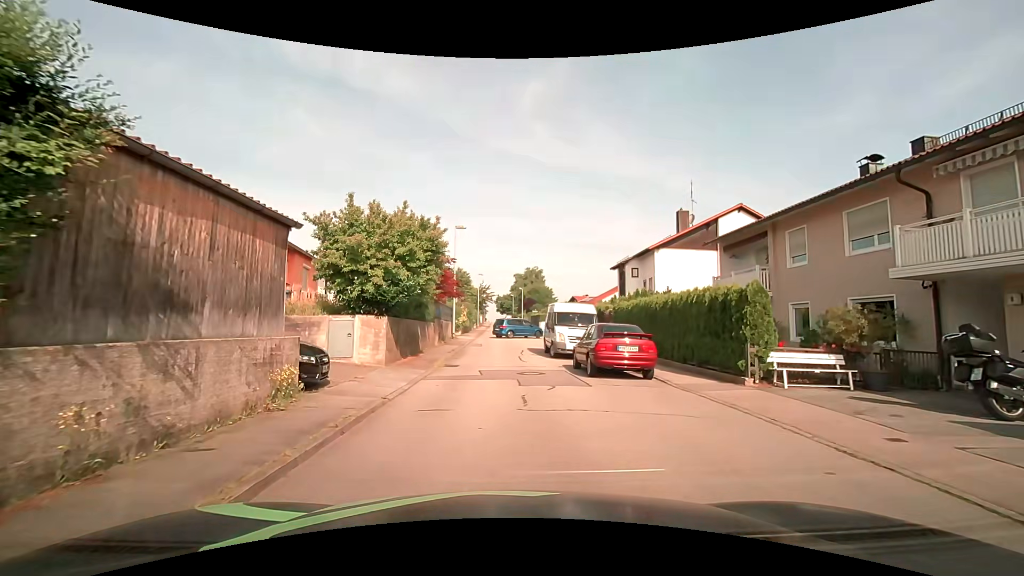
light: Day
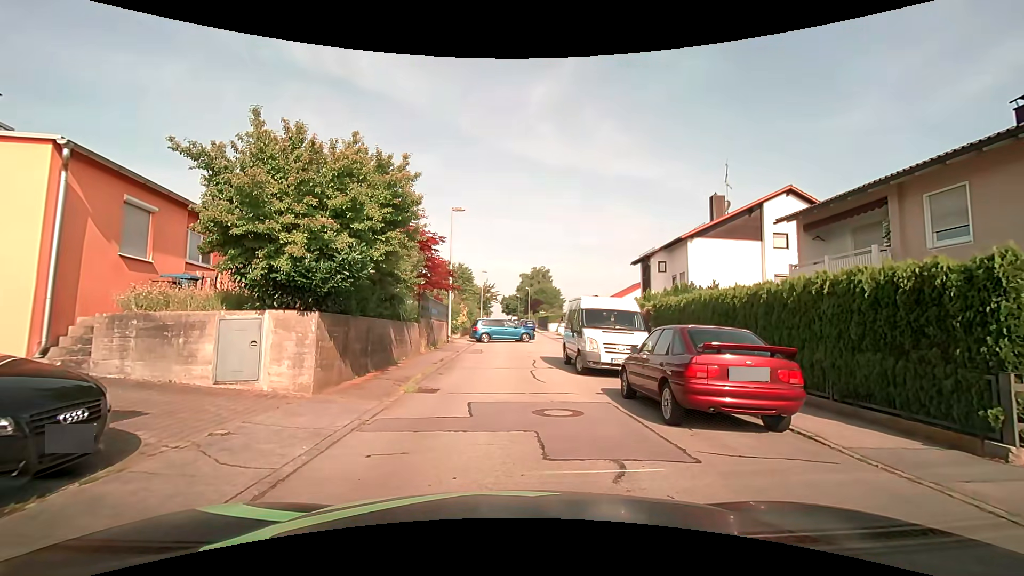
(-0.1, +5.8) m; -1°
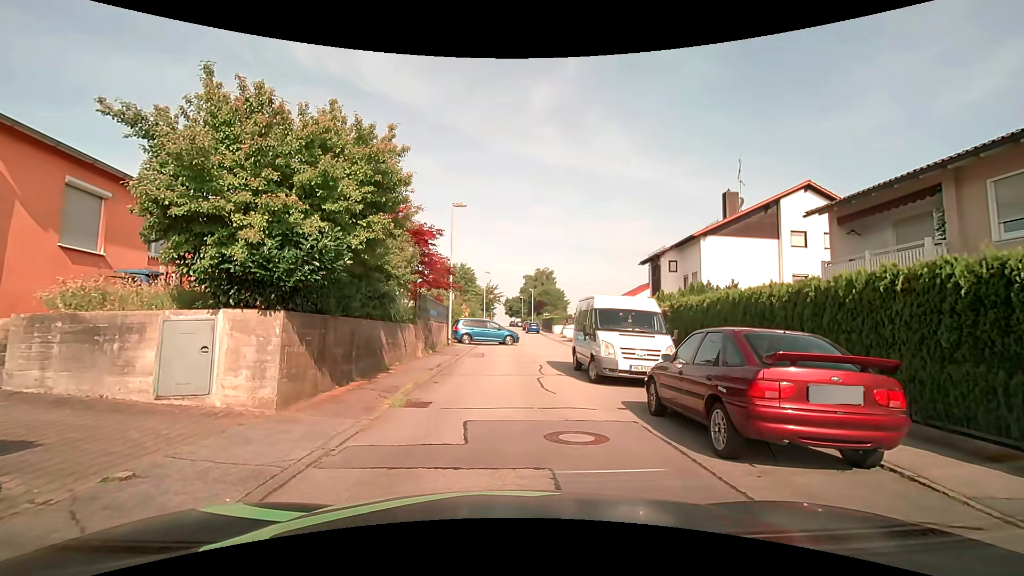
(0.0, +1.6) m; -1°
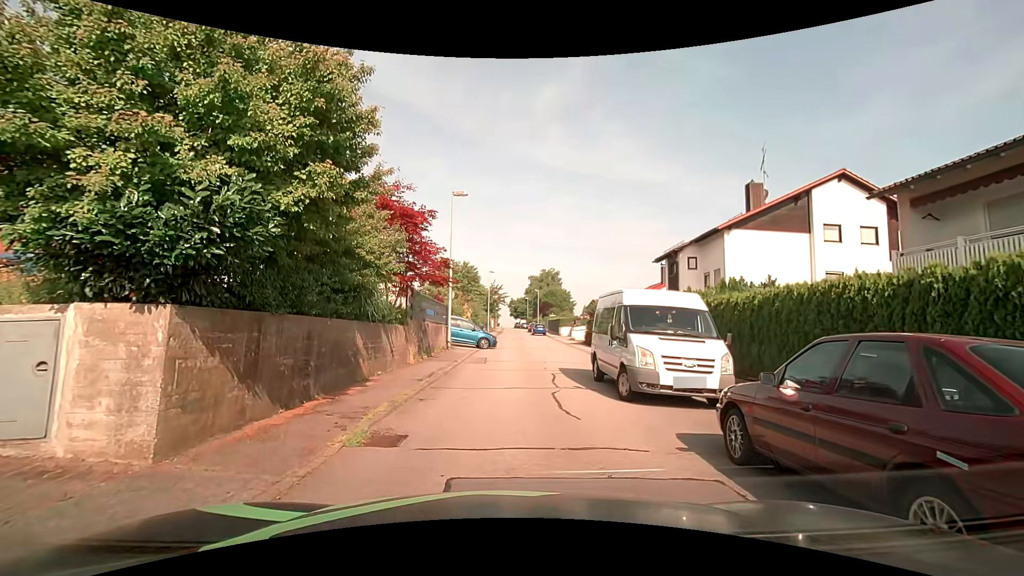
(0.0, +2.8) m; +1°
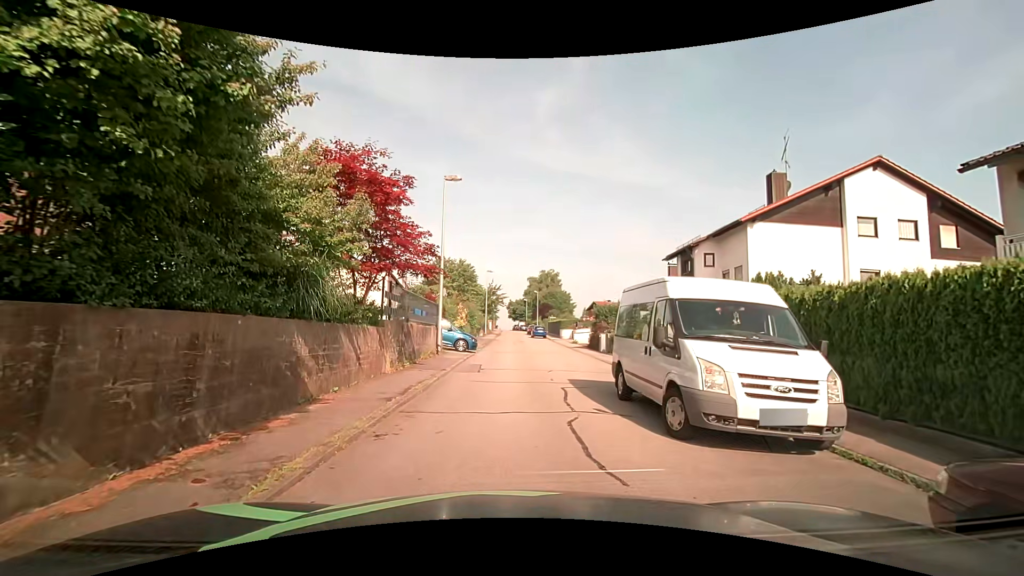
(-0.1, +3.1) m; -1°
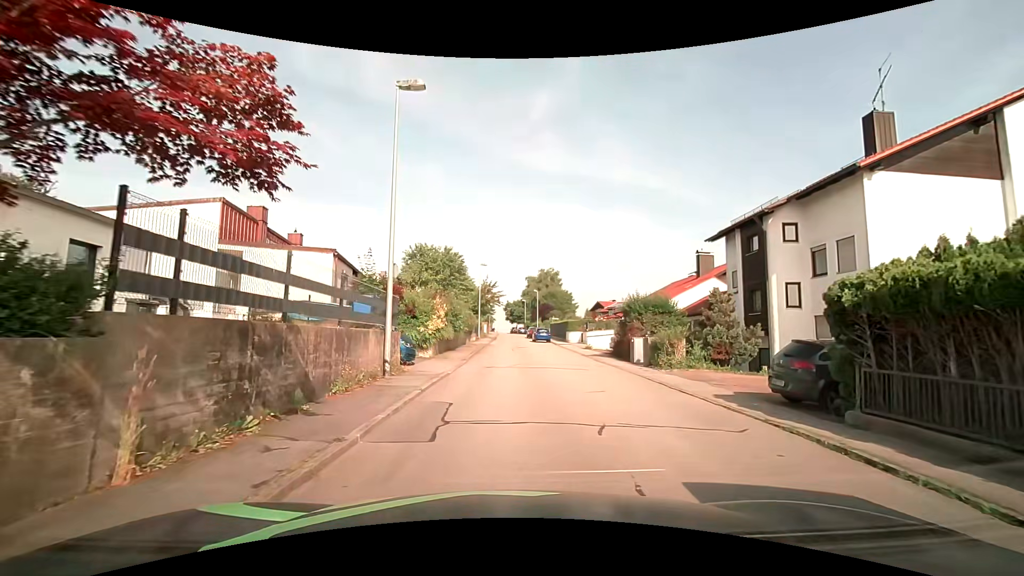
(+0.1, +9.2) m; +1°
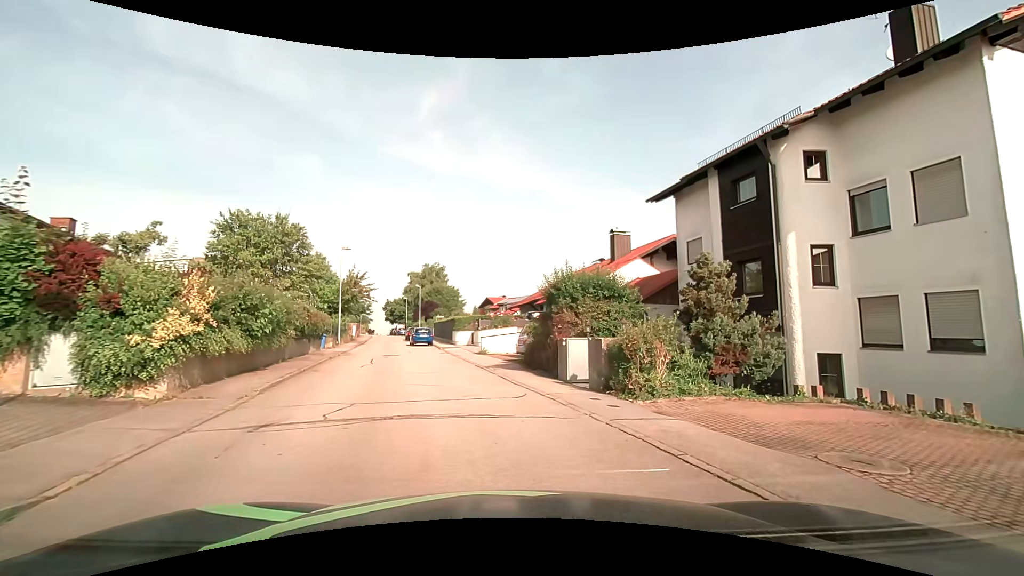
(+0.6, +10.1) m; +13°
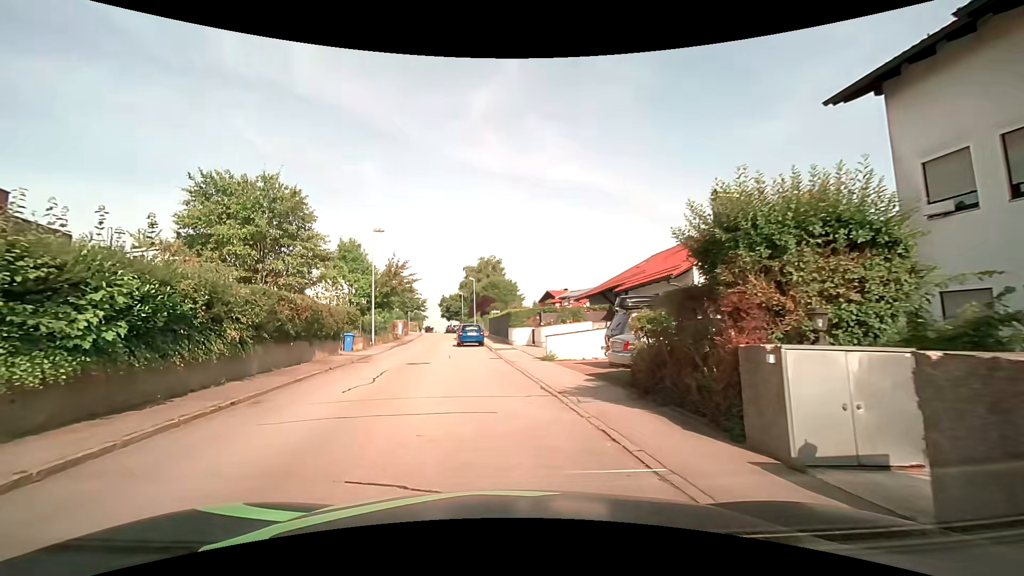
(-0.4, +8.4) m; -7°
(-1, +10) (-2, +20) (-4, +30) (-6, +39) (-7, +49) (-7, +59) (-9, +69) (-18, +72) (-28, +73) (-38, +74) m
